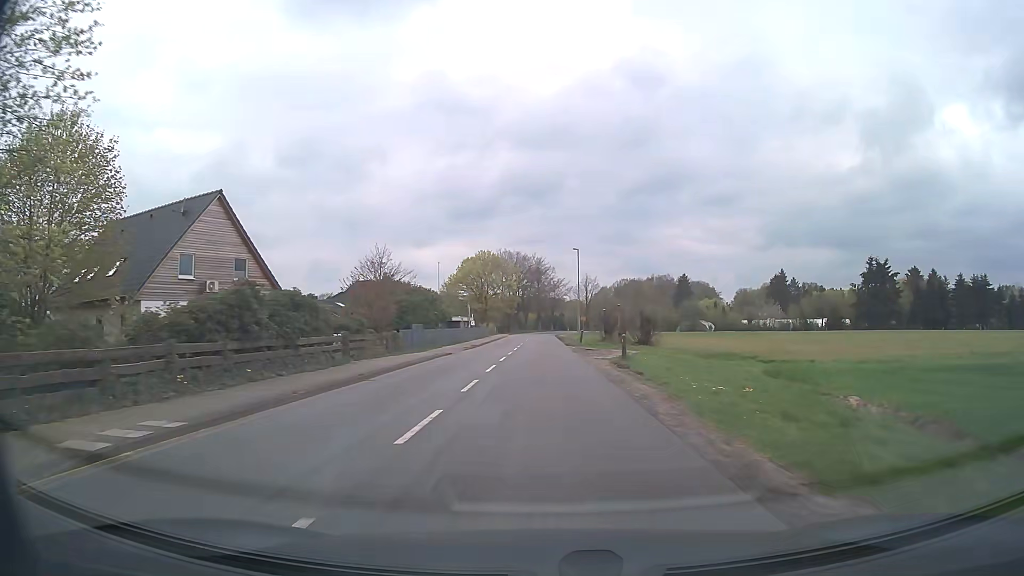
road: tertiary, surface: asphalt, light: Day
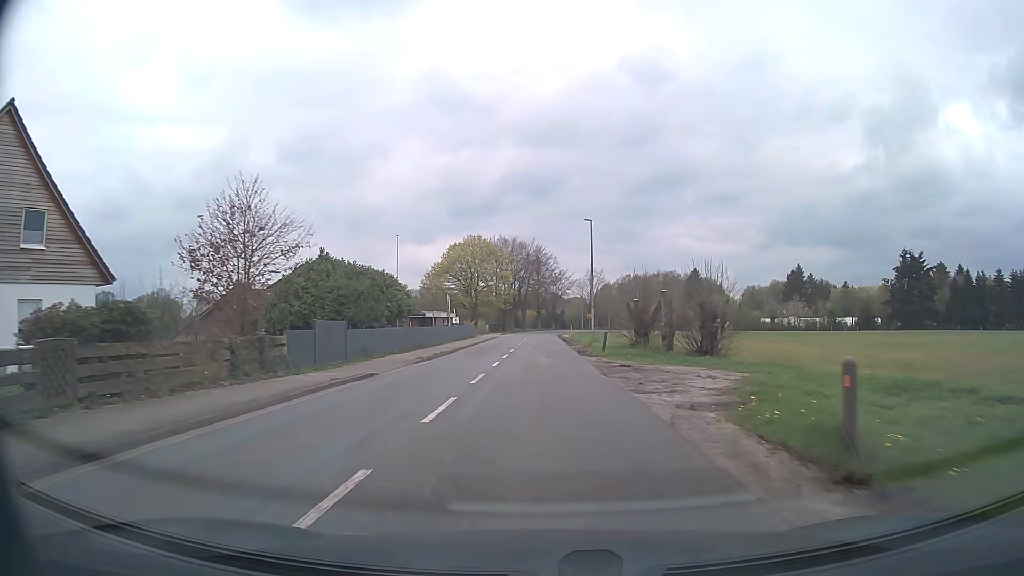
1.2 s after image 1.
(+0.1, +17.0) m; 0°
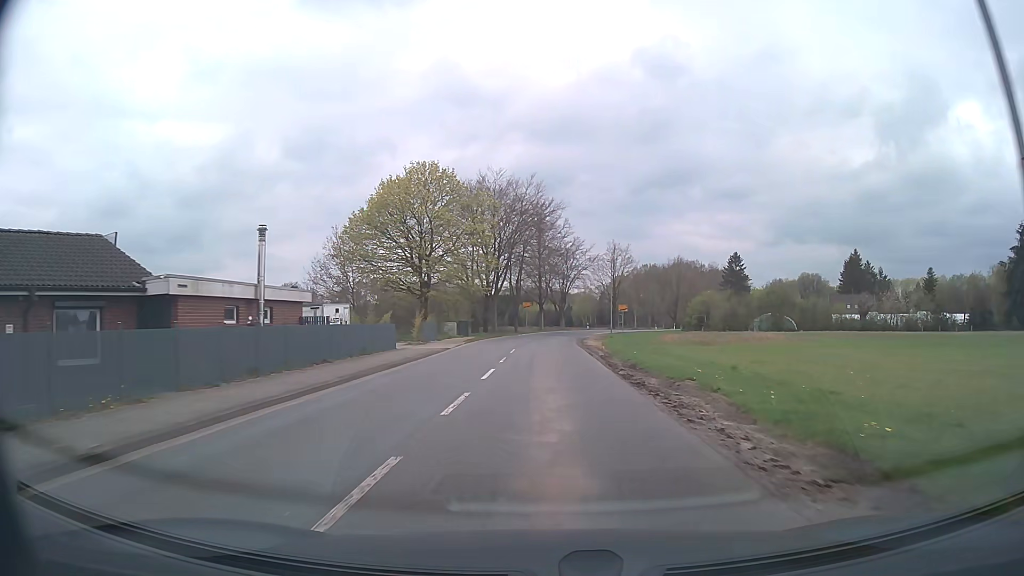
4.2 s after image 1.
(0.0, +42.9) m; 0°
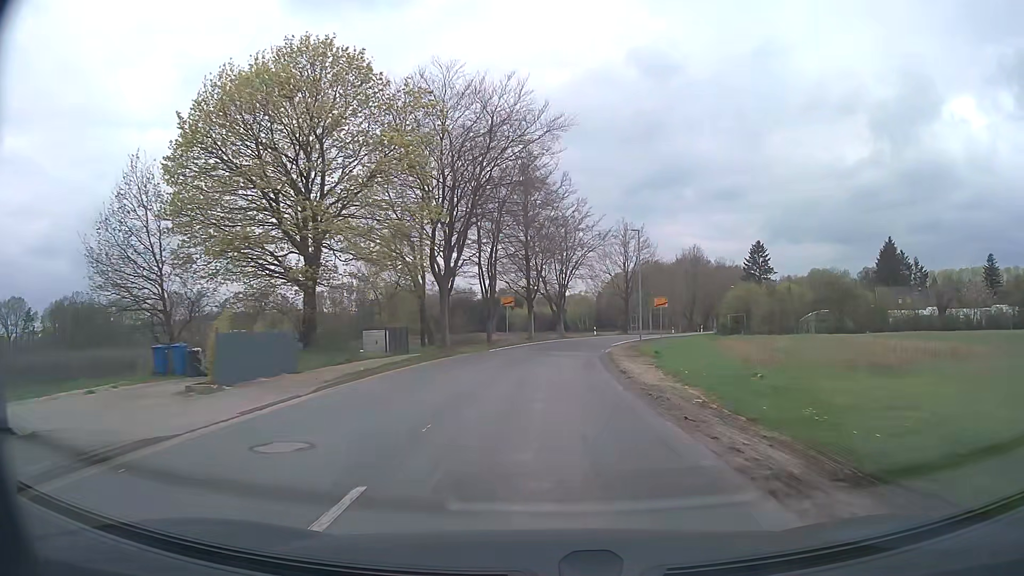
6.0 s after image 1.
(+0.2, +25.9) m; +1°
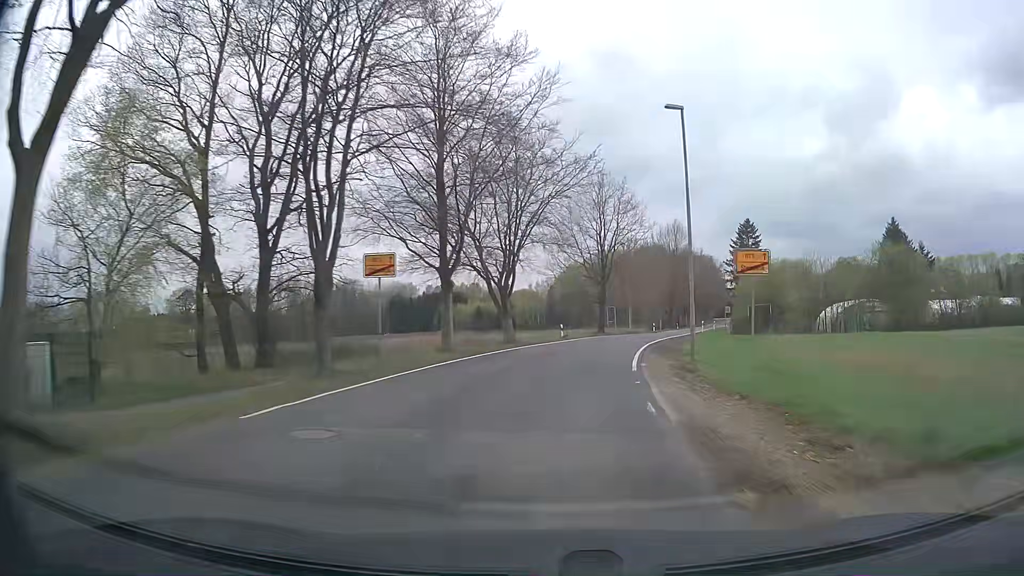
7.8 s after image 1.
(+0.8, +25.9) m; +4°
(0, +10) (+1, +20) (+3, +30) (+5, +40) (+8, +49) (+11, +59) (+14, +68) (+17, +78) (+20, +87) (+23, +97) m
